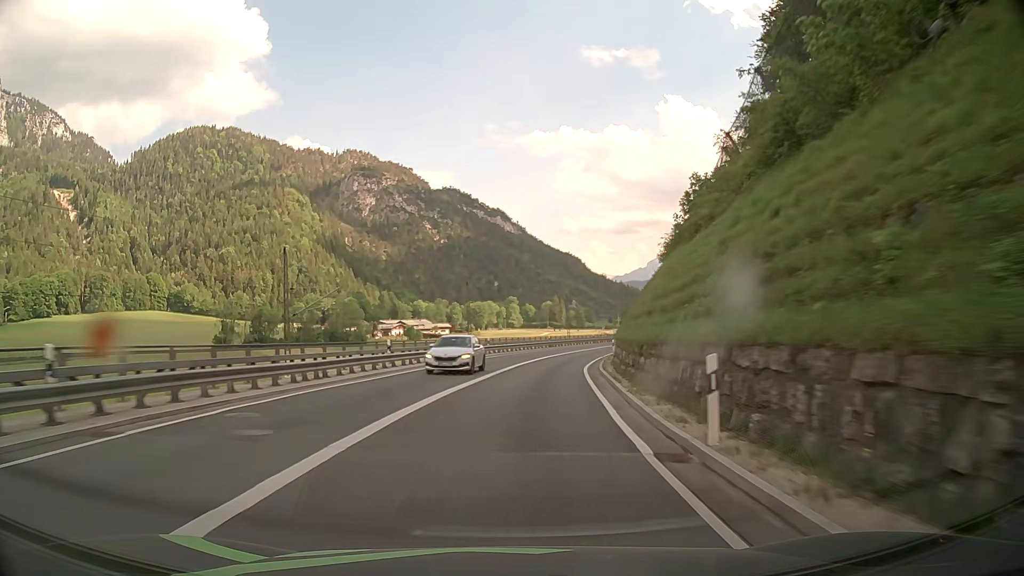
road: primary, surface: asphalt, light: Day
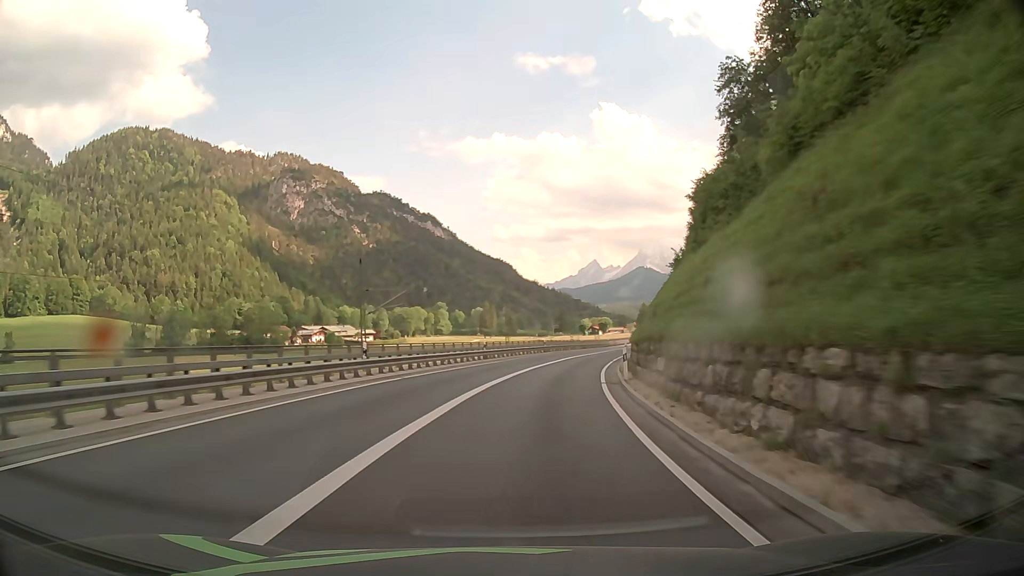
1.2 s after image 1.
(+1.3, +24.8) m; +6°
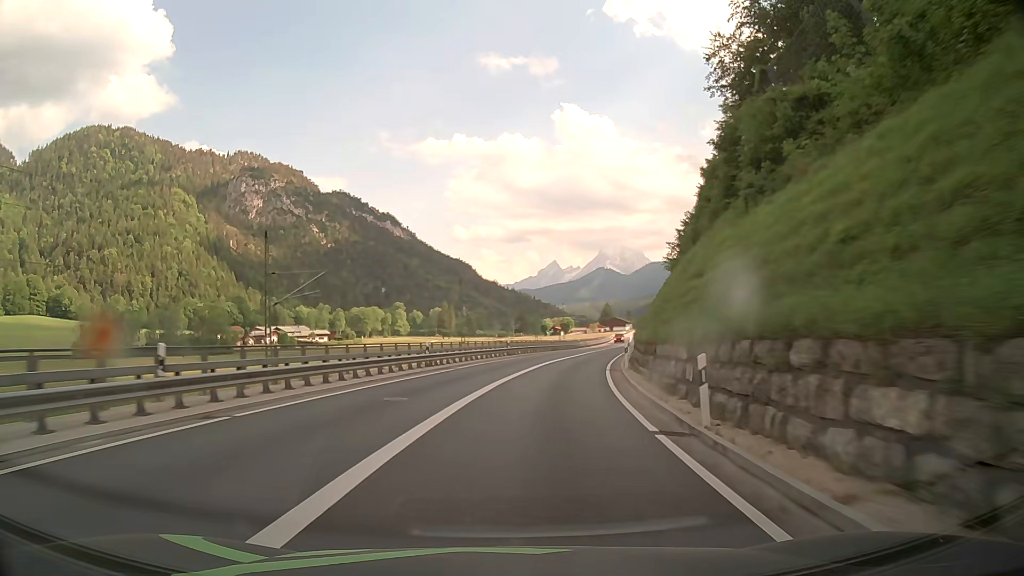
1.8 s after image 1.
(+0.4, +12.4) m; +3°
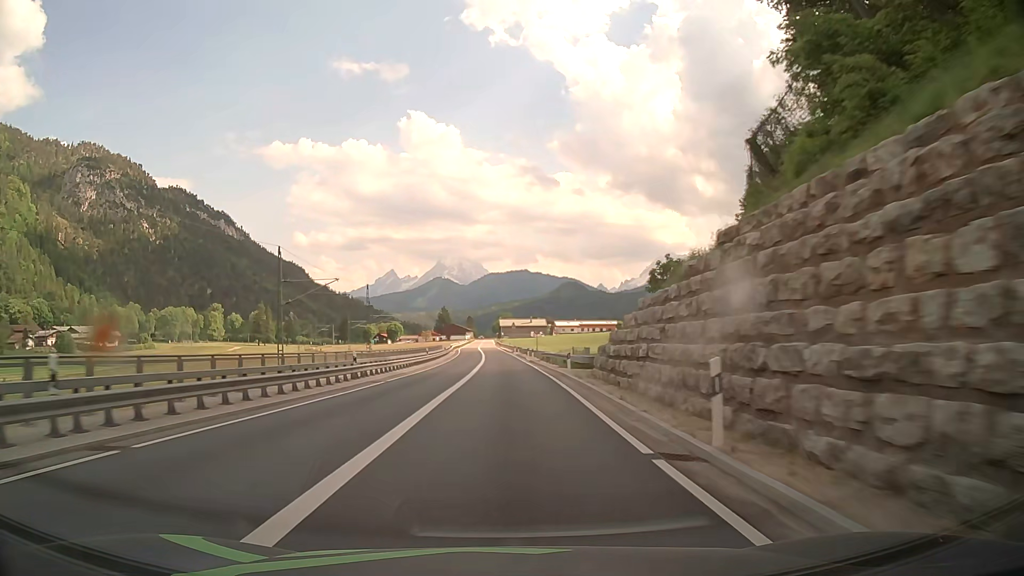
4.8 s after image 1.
(+9.2, +61.2) m; +15°
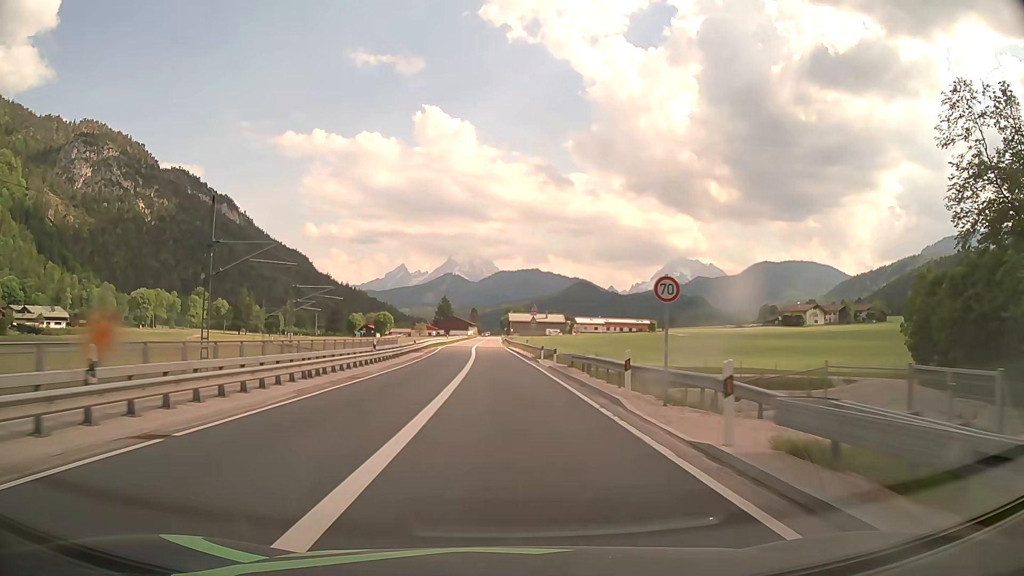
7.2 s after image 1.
(-0.5, +47.6) m; -1°
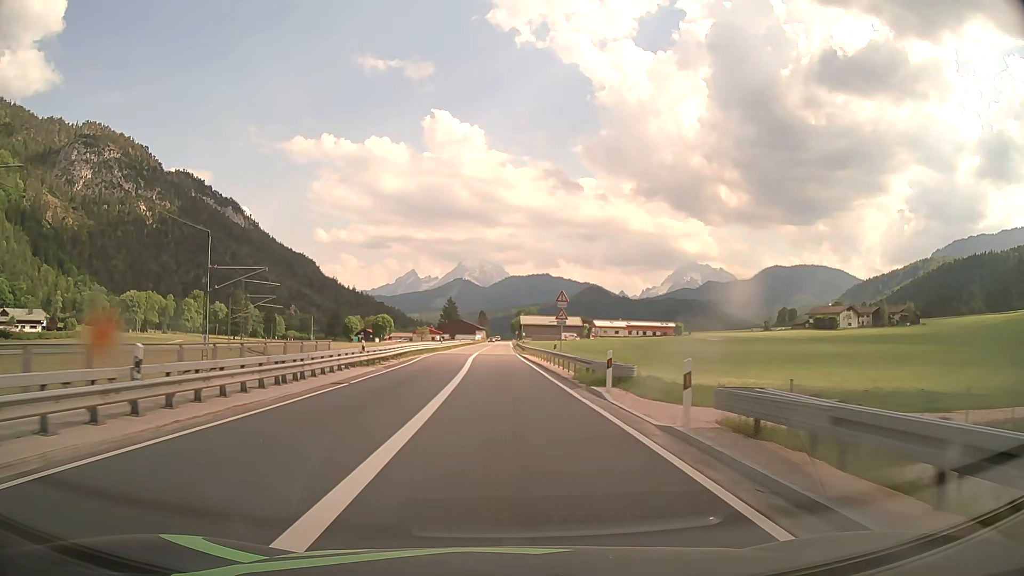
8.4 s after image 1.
(-0.2, +22.6) m; -1°
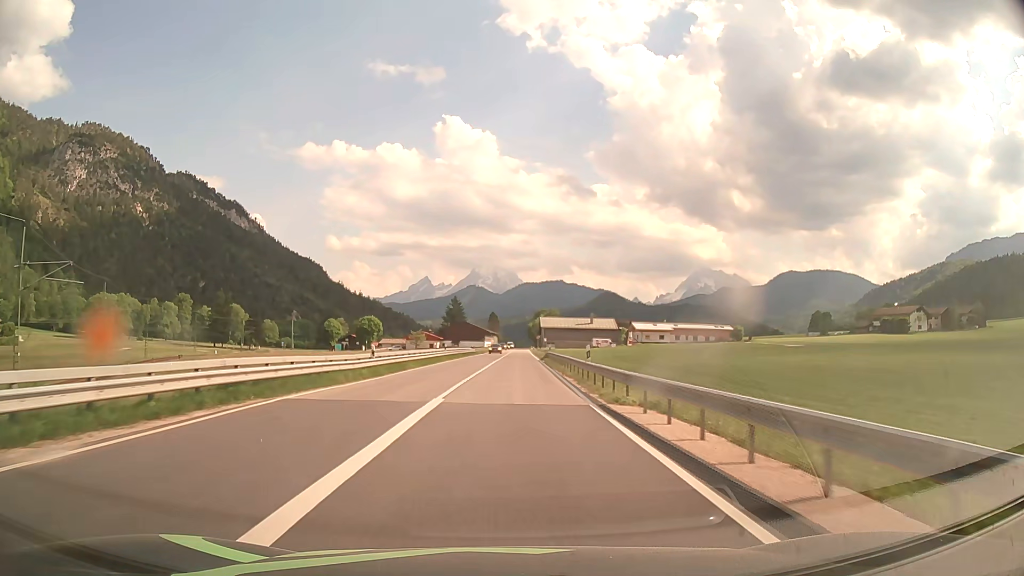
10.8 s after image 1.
(-0.6, +44.1) m; -1°
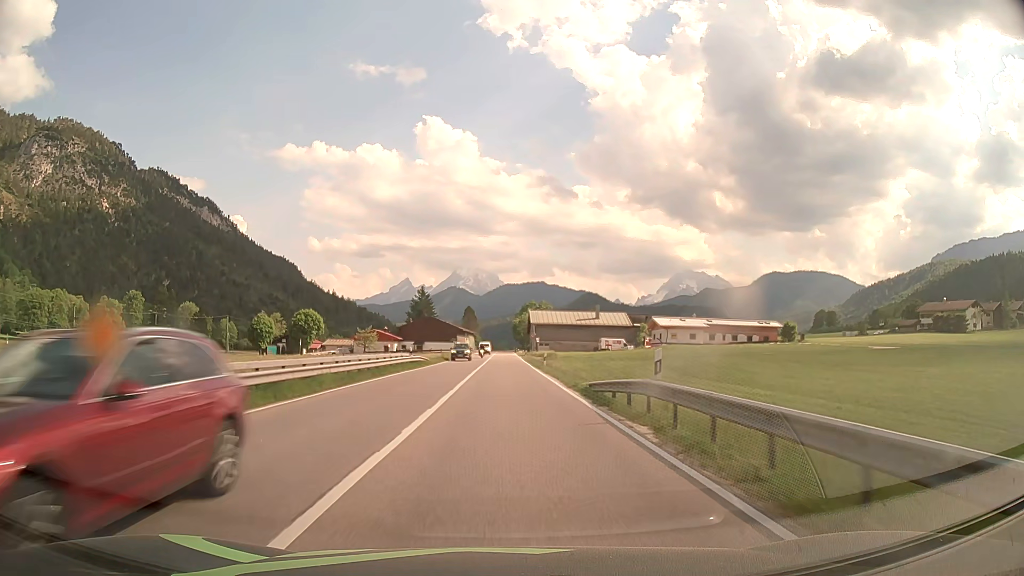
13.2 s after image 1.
(+0.4, +43.2) m; +2°
(0, +10) (0, +20) (0, +30) (0, +40) (0, +50) (0, +60) (0, +70) (0, +80) (0, +90) (0, +100) m
